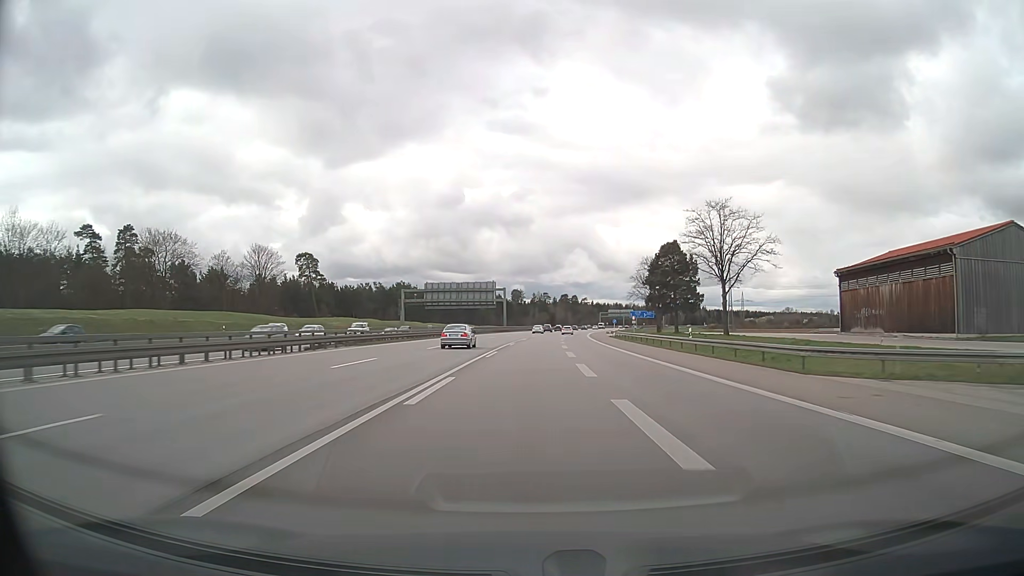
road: motorway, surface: asphalt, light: Day
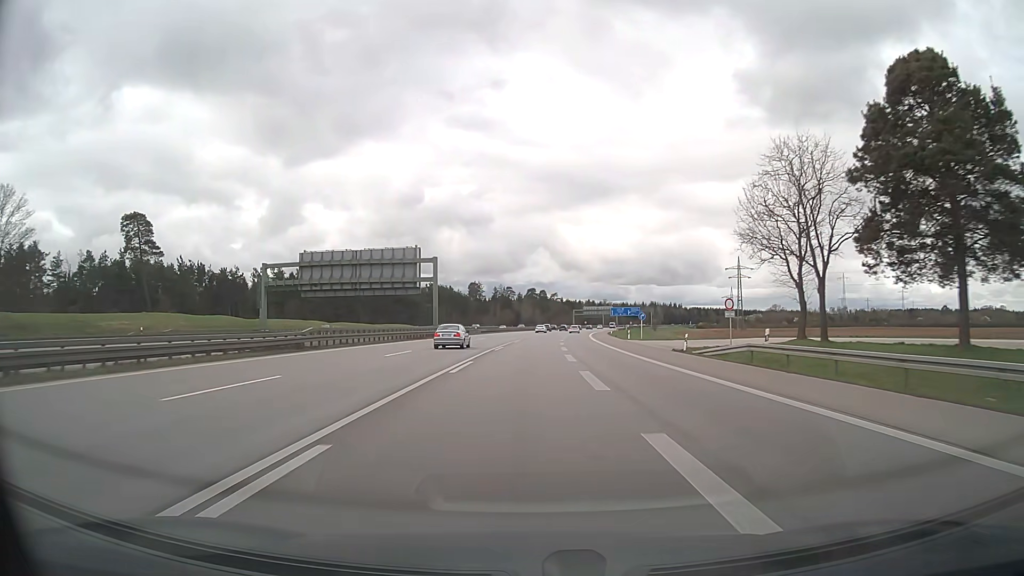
(+1.7, +63.3) m; +3°
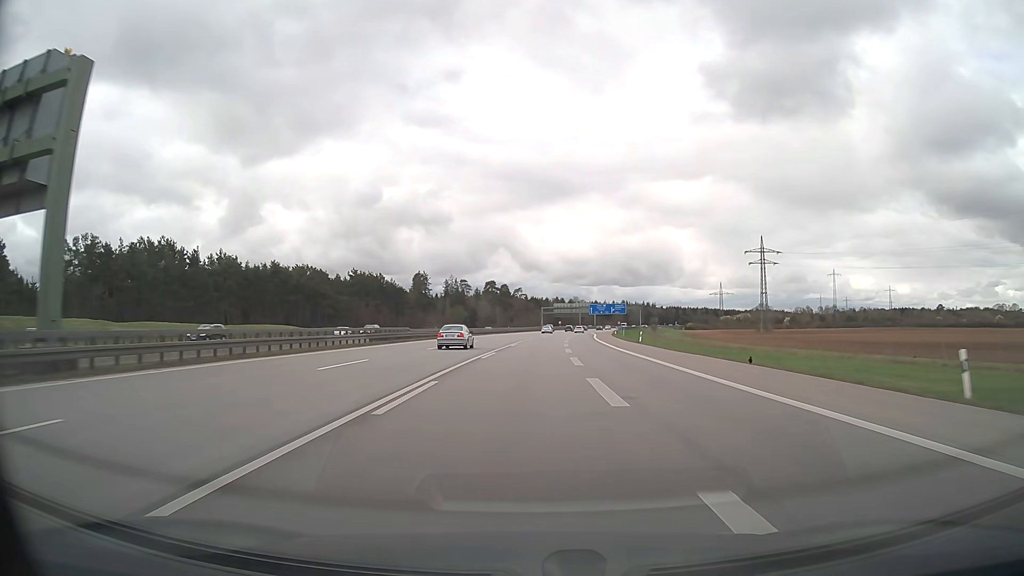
(+1.7, +63.3) m; +3°
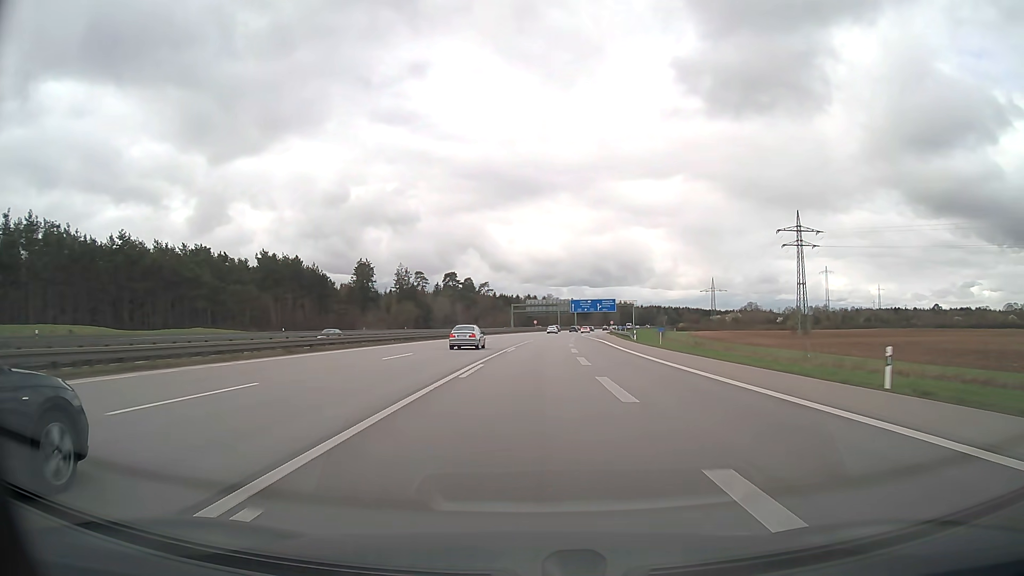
(+1.0, +47.5) m; +2°
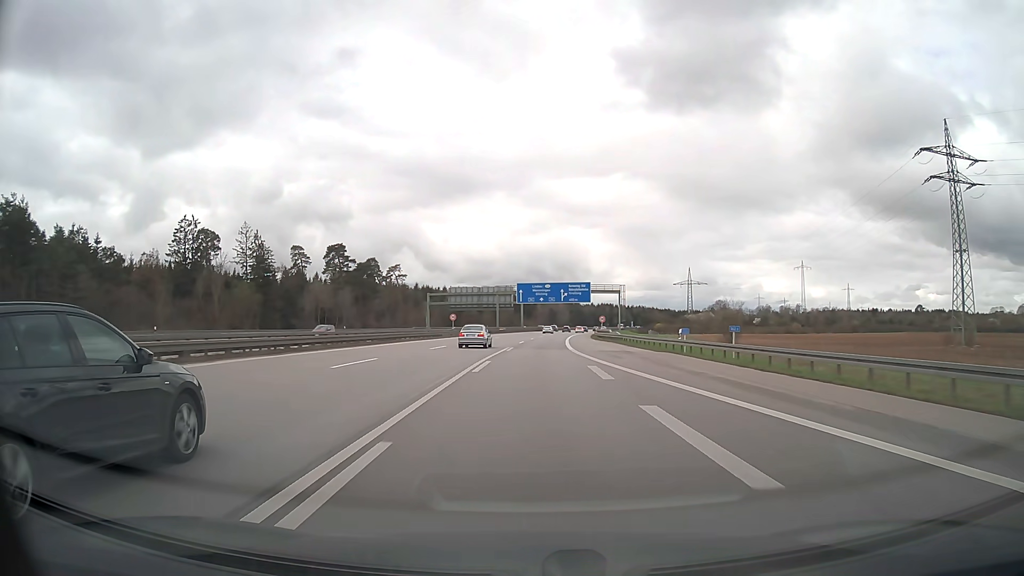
(+3.2, +79.0) m; +5°
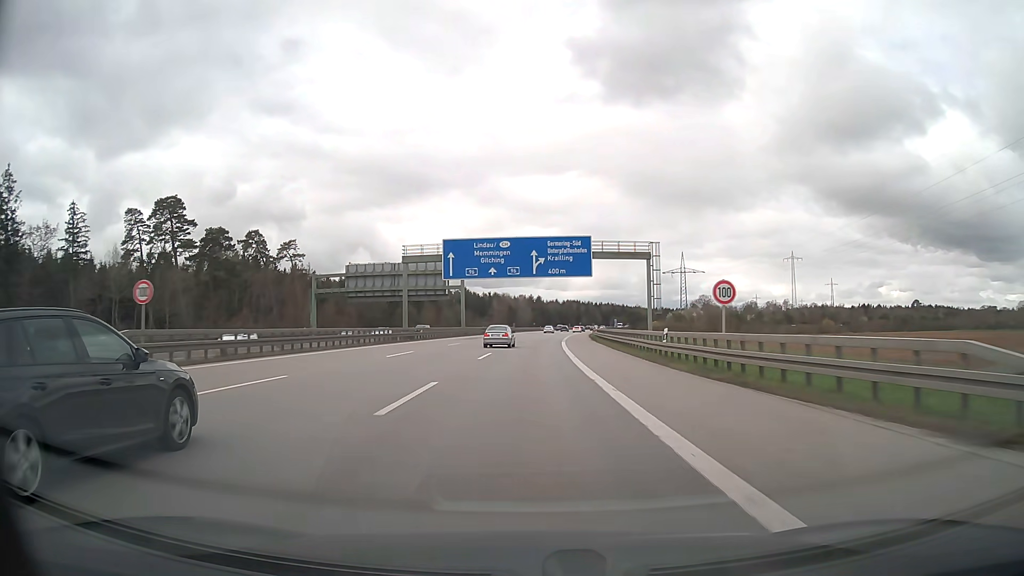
(+2.1, +63.2) m; +4°
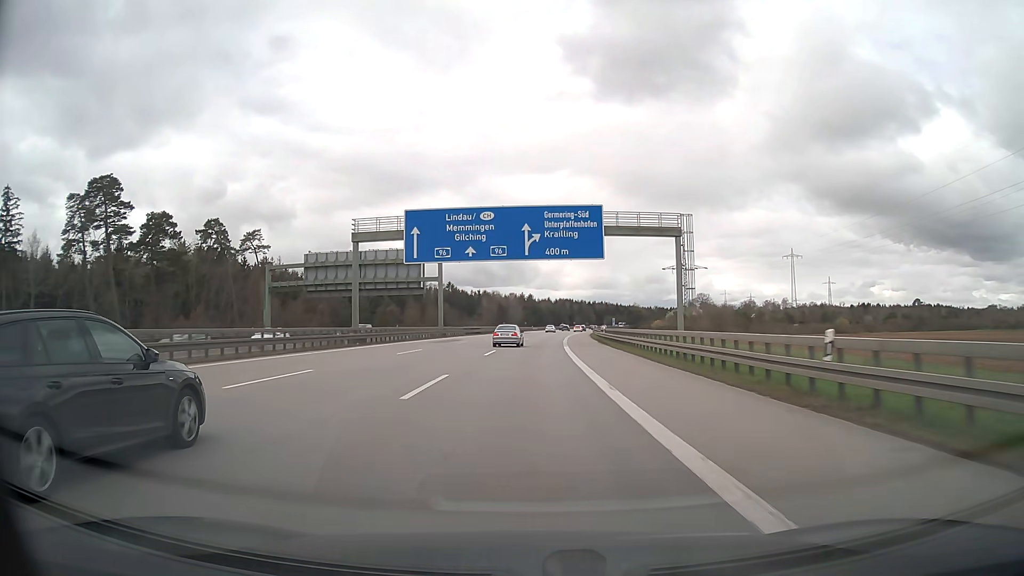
(+0.1, +15.8) m; +1°
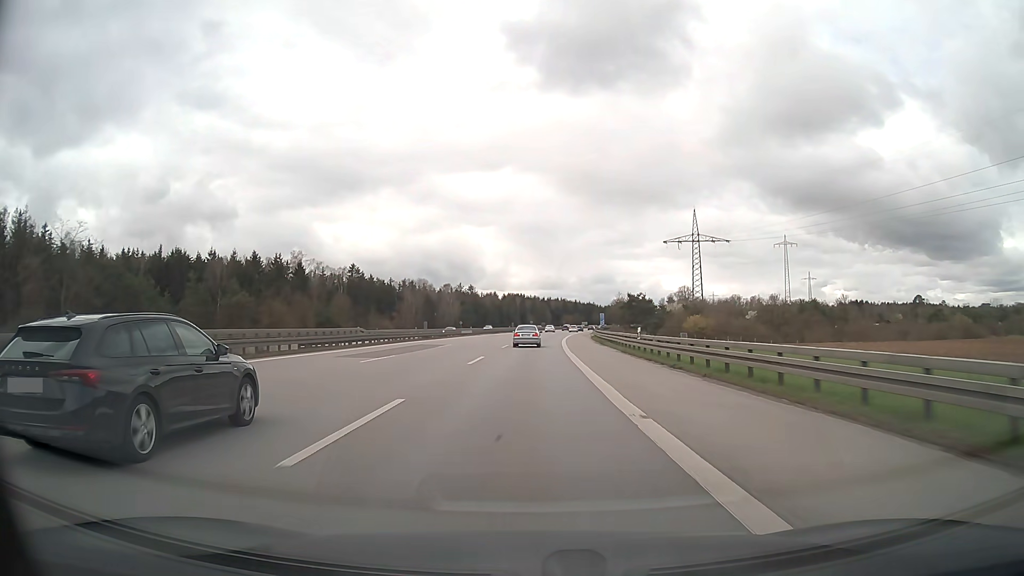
(+3.0, +79.0) m; +4°
(0, +10) (0, +20) (0, +30) (+1, +40) (+1, +50) (+2, +60) (+2, +70) (+3, +80) (+4, +90) (+4, +100) m
